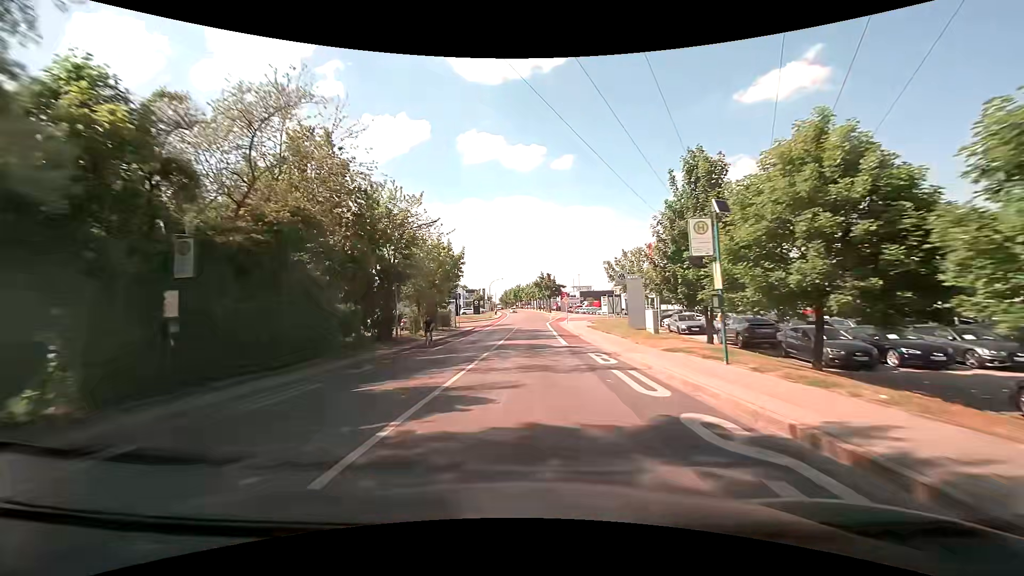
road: tertiary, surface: asphalt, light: Day
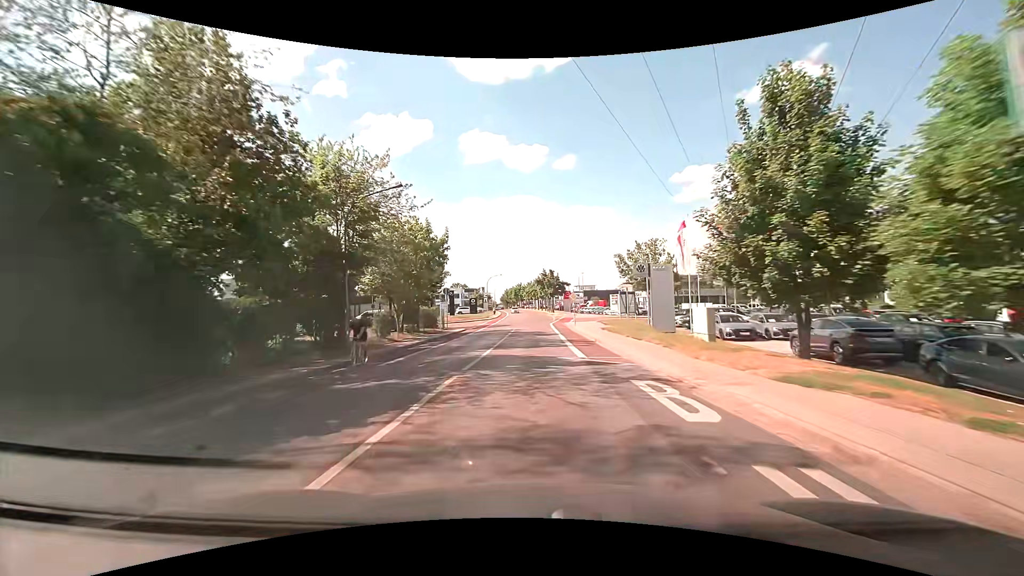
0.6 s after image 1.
(0.0, +8.1) m; 0°
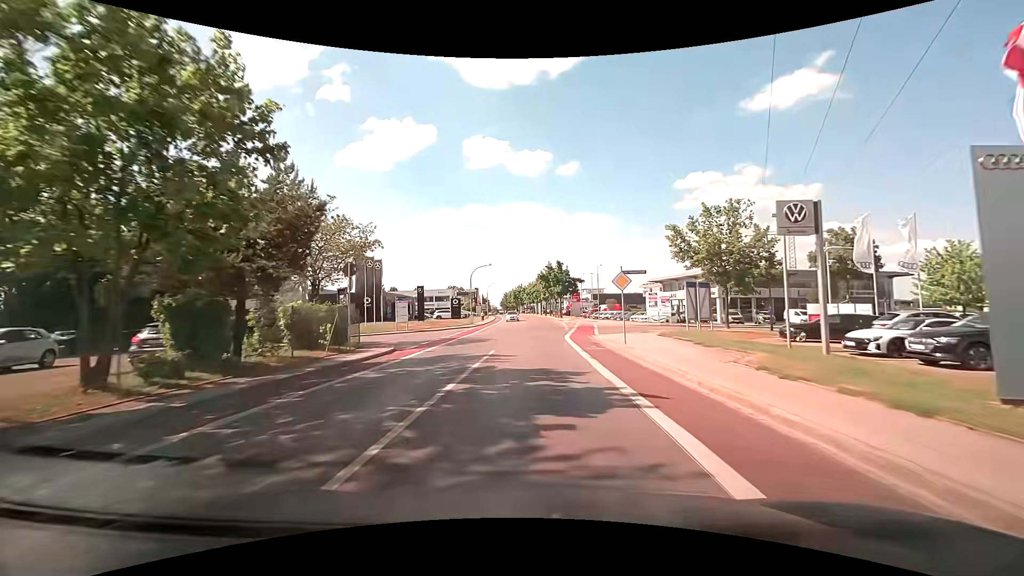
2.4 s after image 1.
(-0.1, +23.8) m; 0°
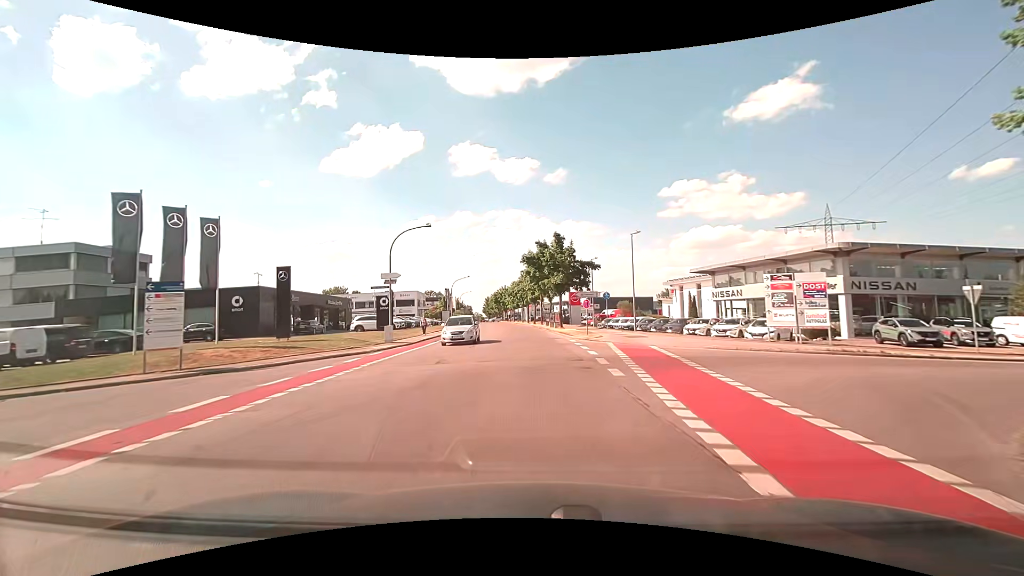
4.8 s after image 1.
(+0.4, +29.8) m; +2°
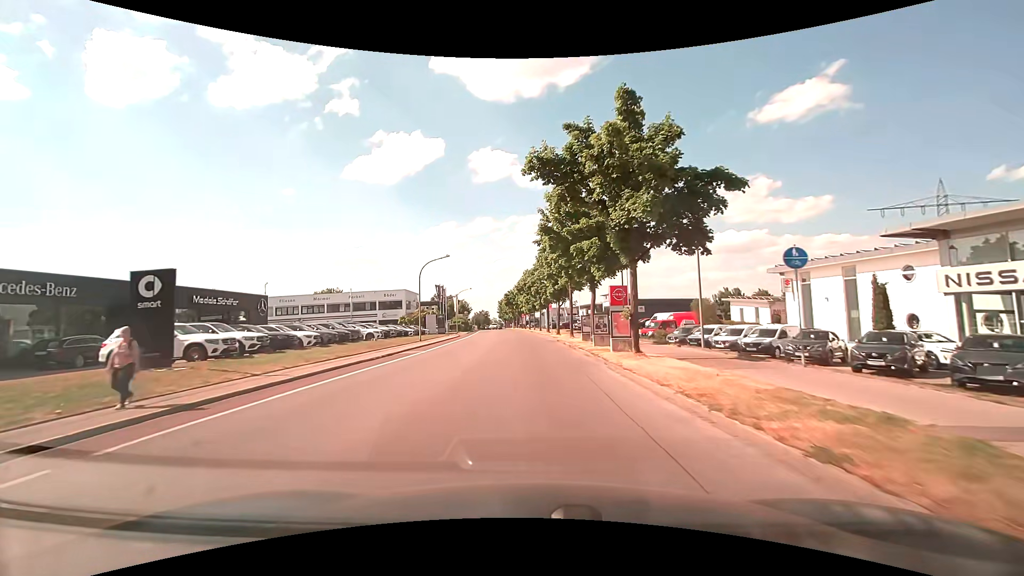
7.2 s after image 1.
(-0.1, +28.6) m; -2°
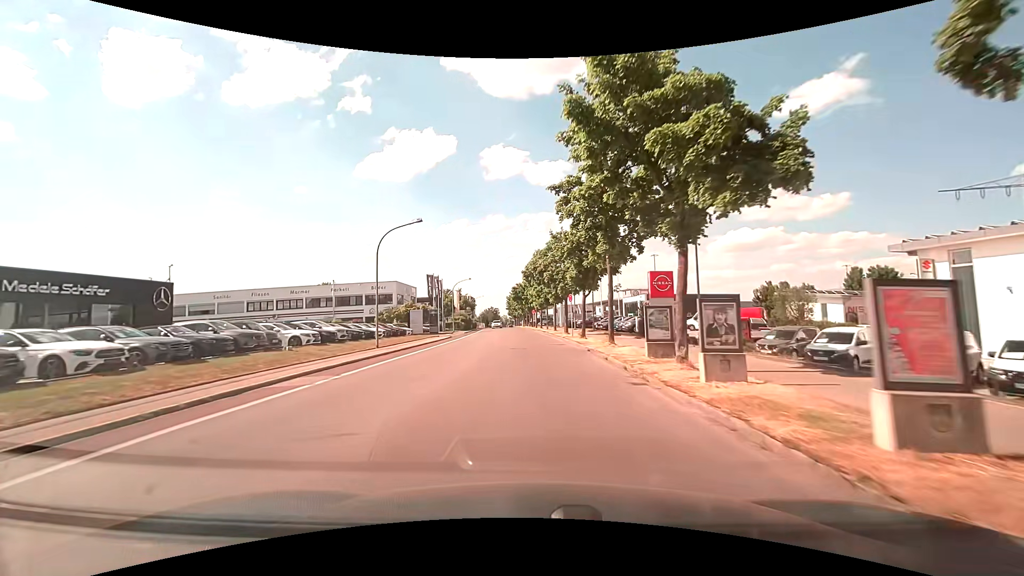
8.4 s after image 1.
(-0.2, +14.2) m; -2°
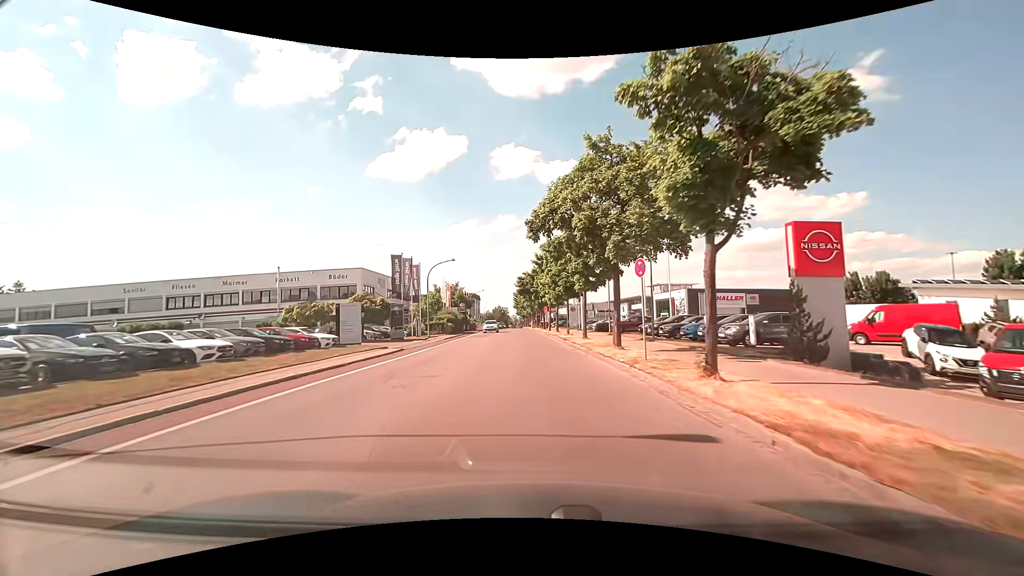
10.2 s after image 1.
(-0.1, +21.6) m; -1°
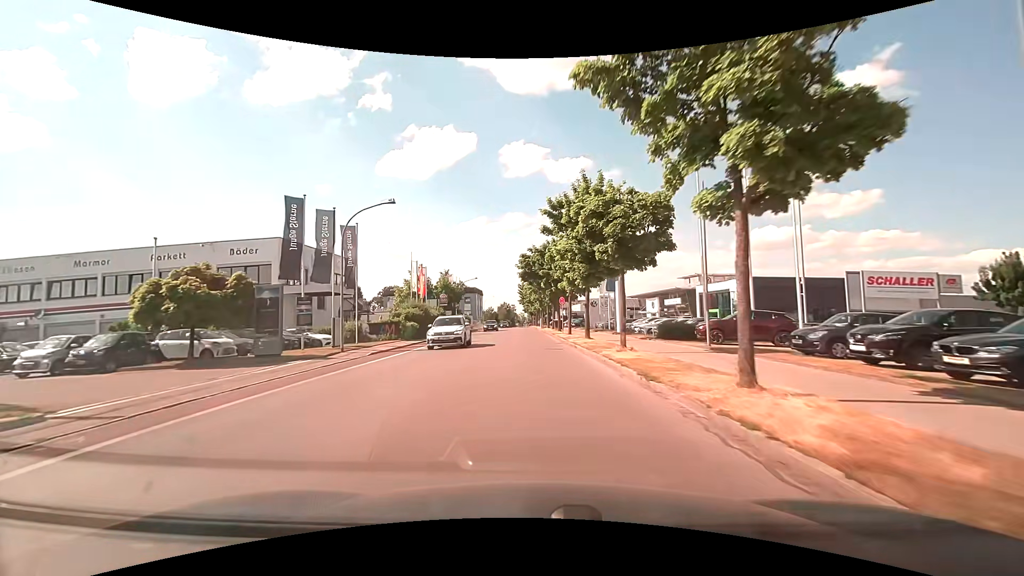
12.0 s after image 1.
(-0.2, +22.2) m; -1°
(0, +10) (0, +20) (-1, +30) (-1, +40) (-1, +50) (-2, +60) (-2, +70) (-2, +80) (-3, +90) (-3, +100) m
